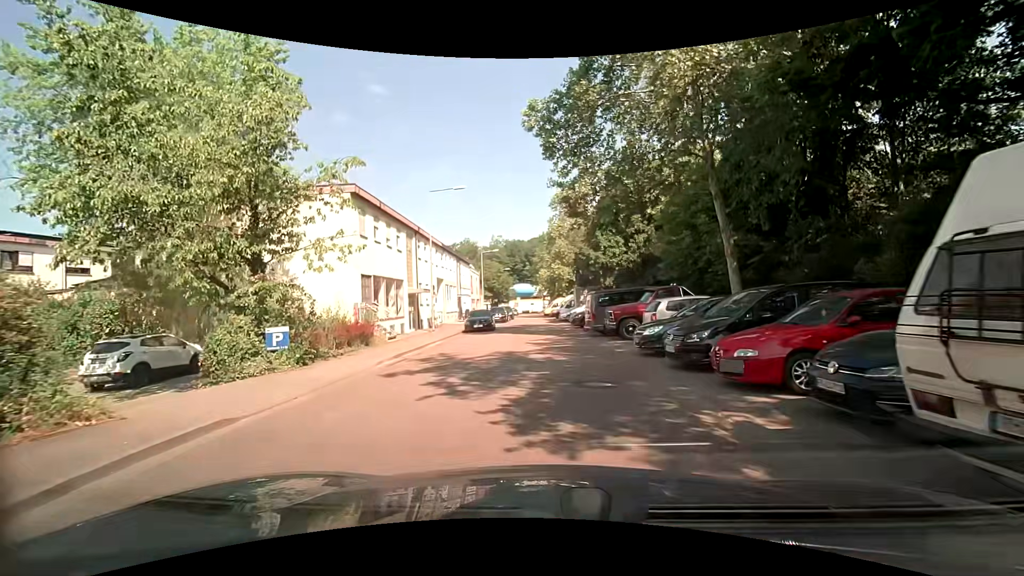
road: unclassified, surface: asphalt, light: Day
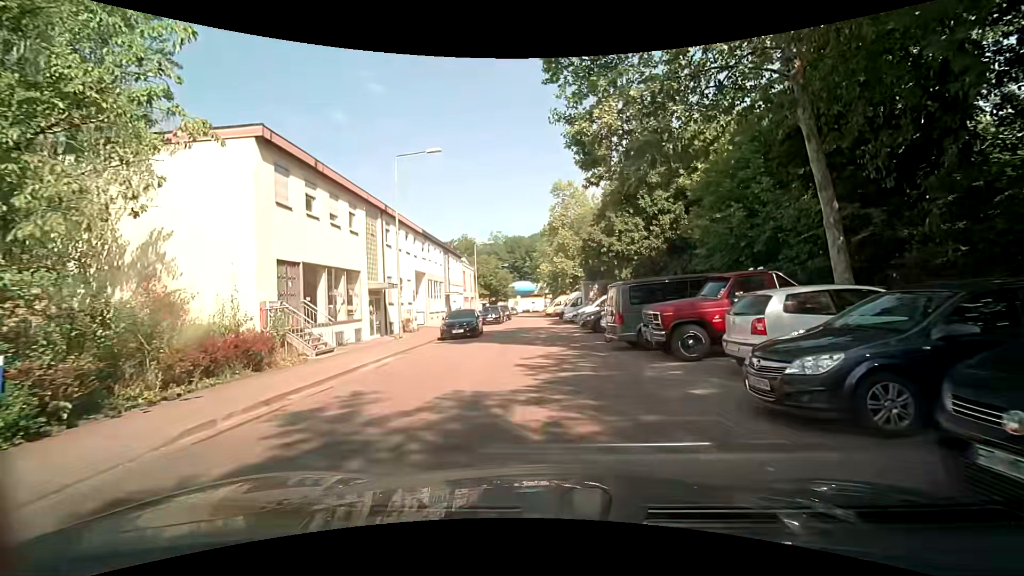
(+0.2, +7.4) m; -1°
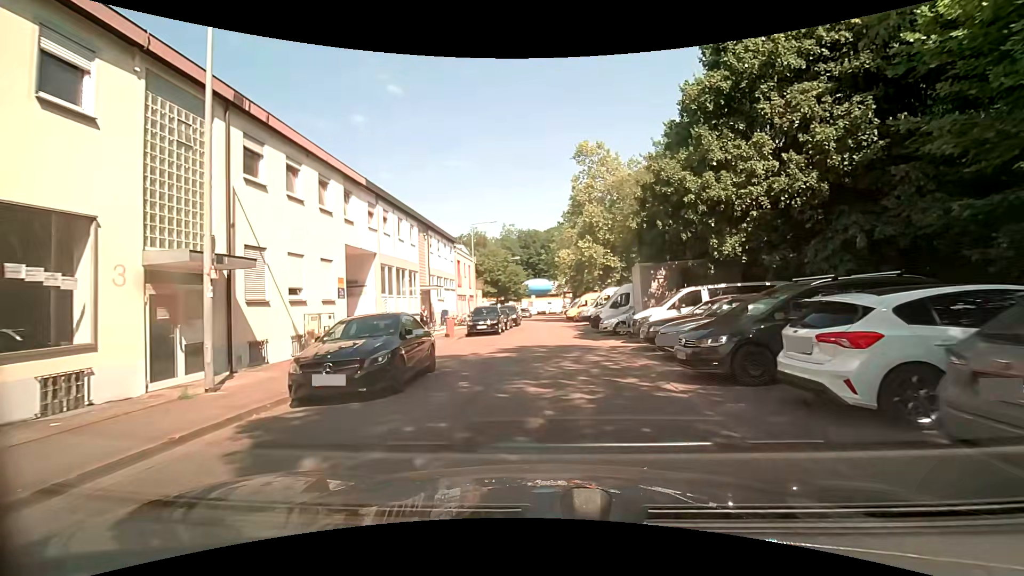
(+0.2, +15.0) m; 0°
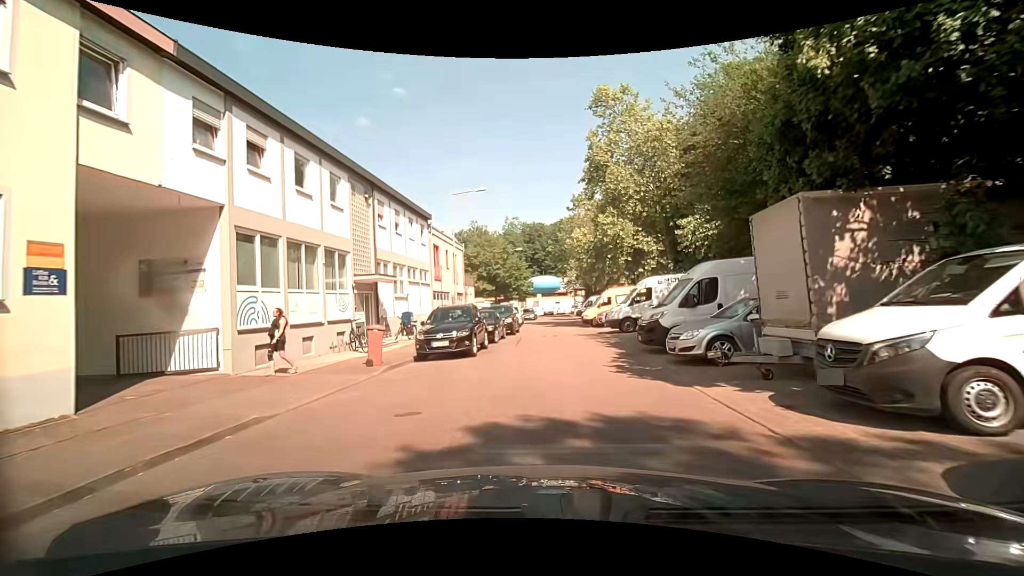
(+0.1, +12.0) m; 0°
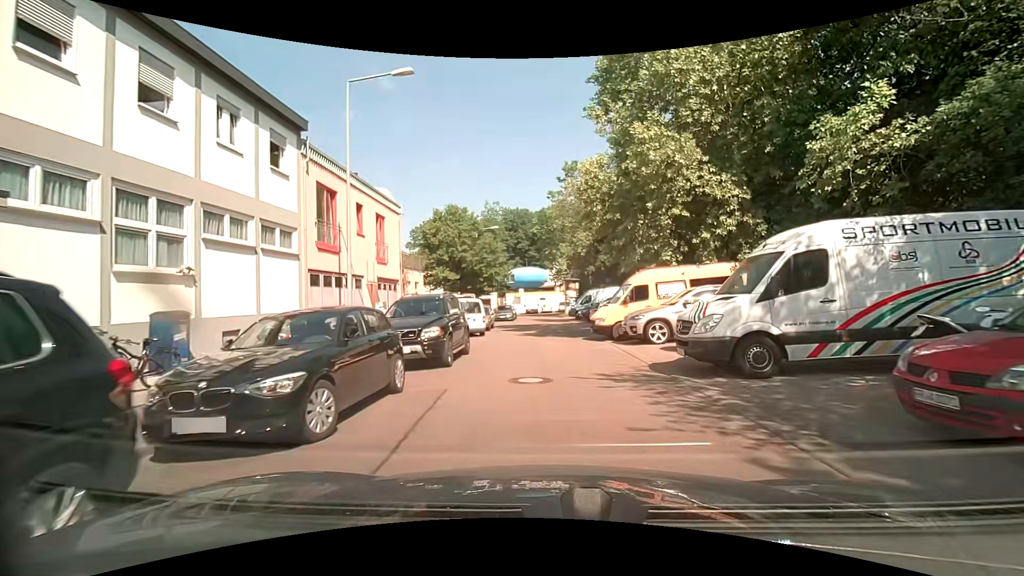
(+0.1, +15.5) m; +3°
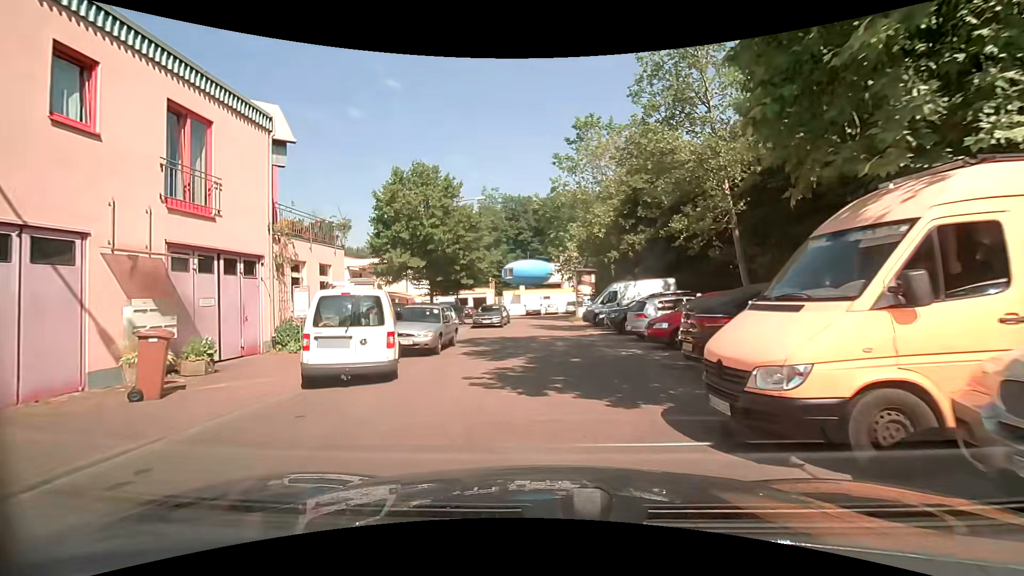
(-0.1, +13.6) m; -2°
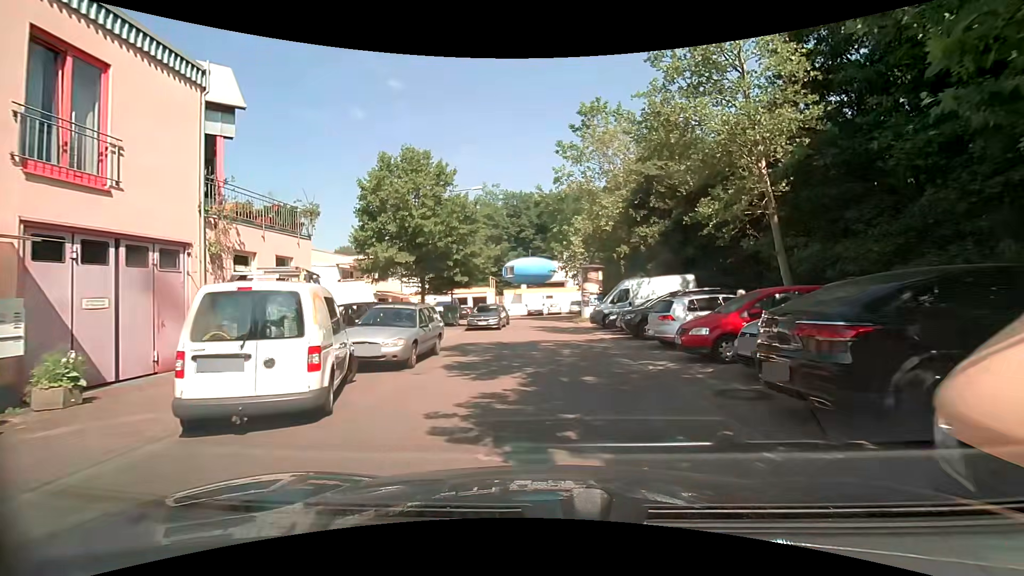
(0.0, +3.1) m; 0°
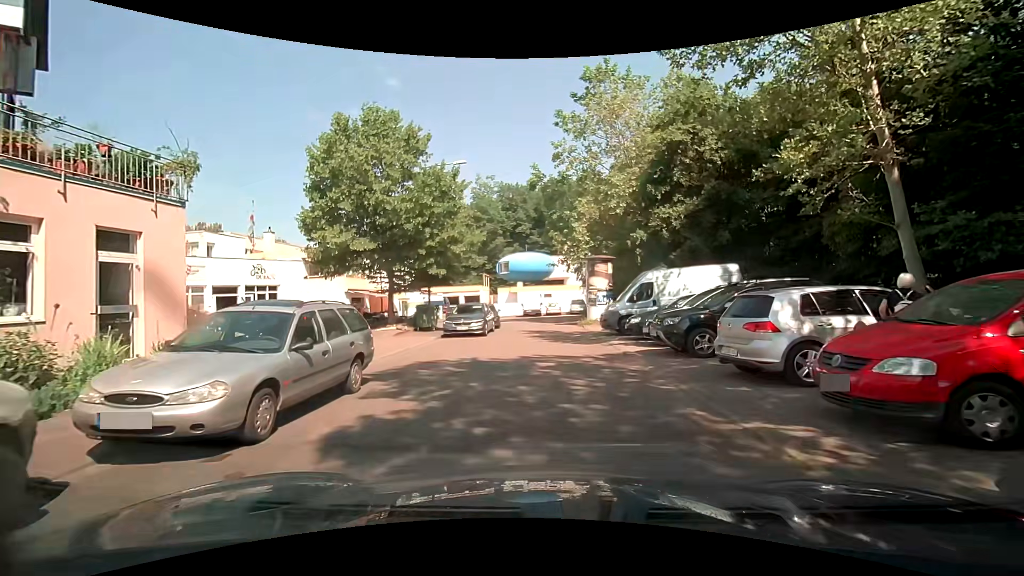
(0.0, +6.0) m; 0°
